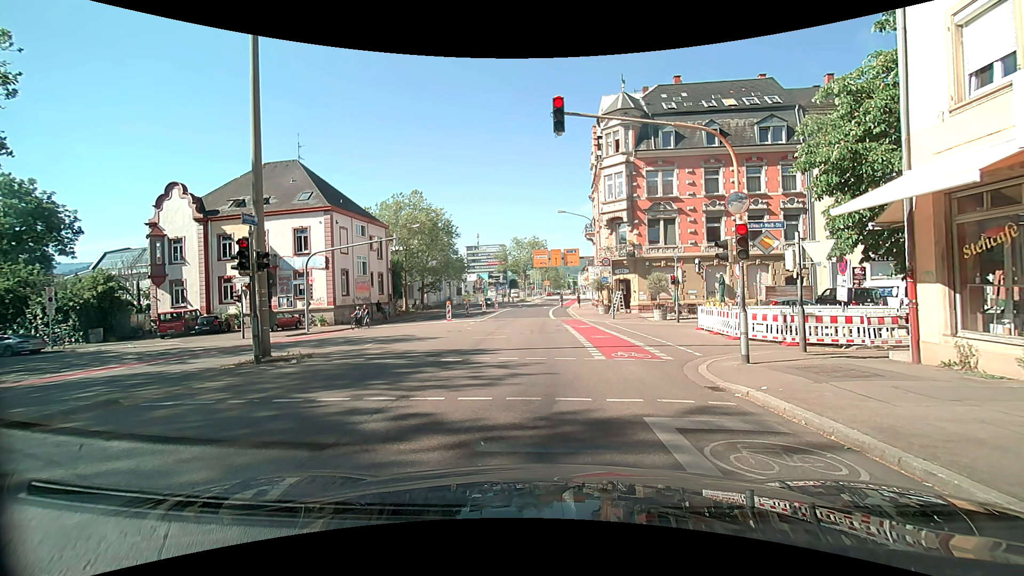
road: secondary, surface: asphalt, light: Day
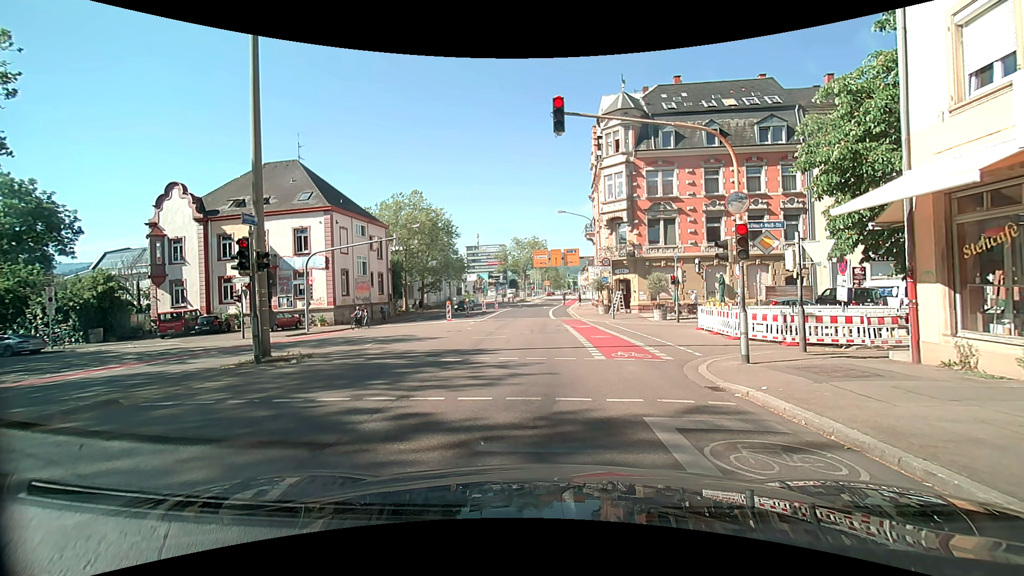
(0.0, 0.0) m; 0°
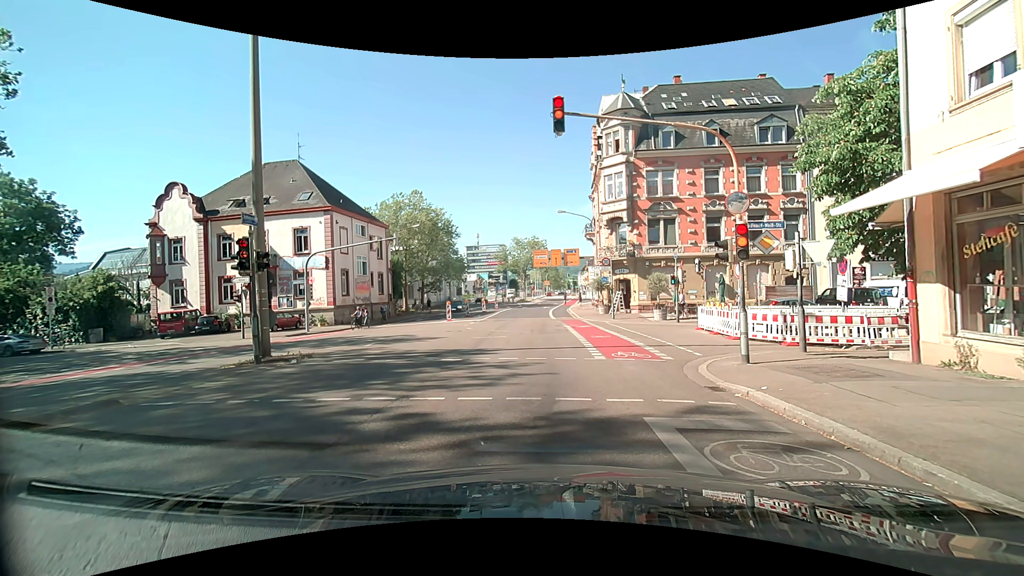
(0.0, 0.0) m; 0°
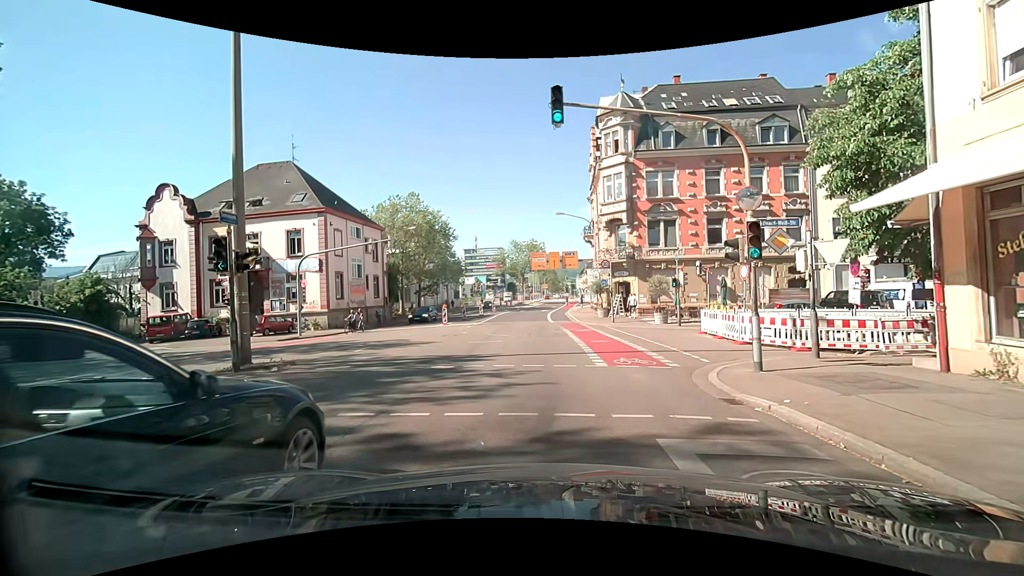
(0.0, +0.9) m; 0°
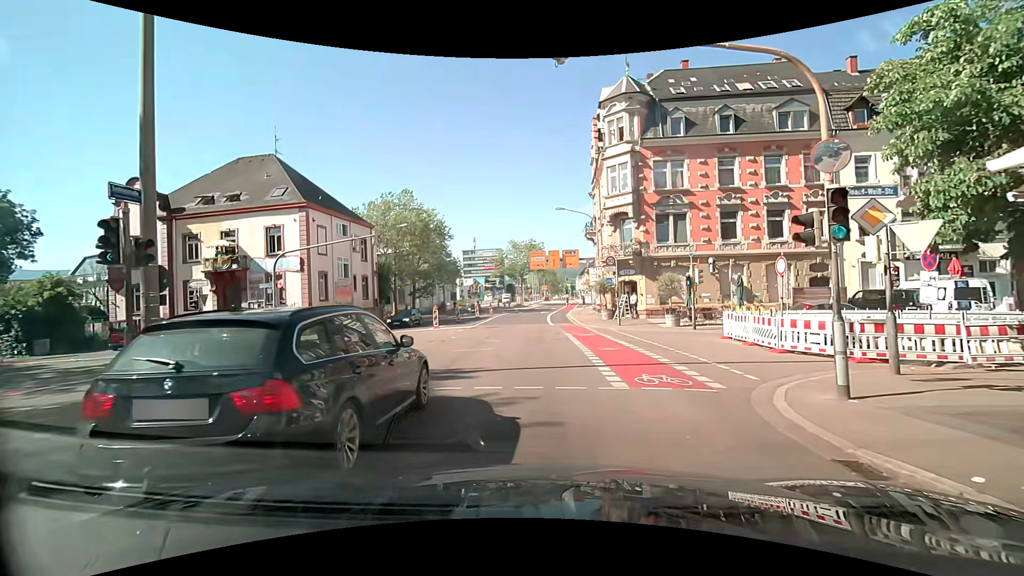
(0.0, +3.3) m; -1°
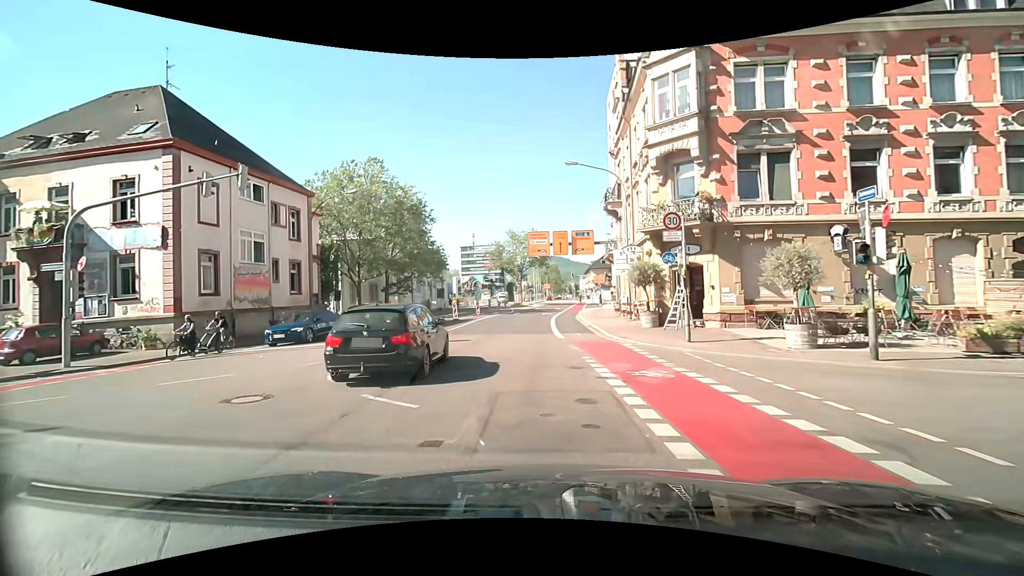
(+0.3, +14.4) m; +1°
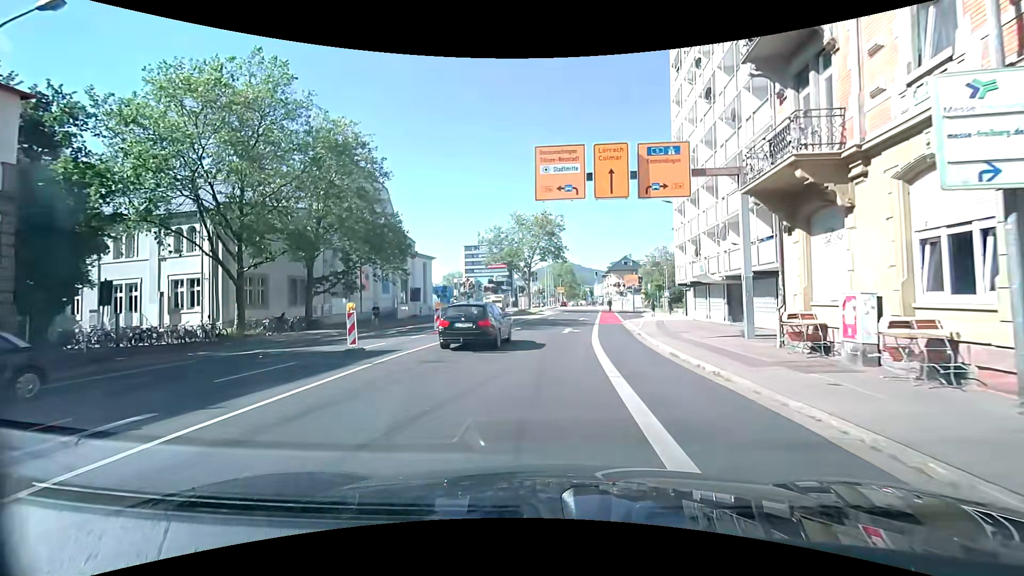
(-0.5, +23.2) m; -1°
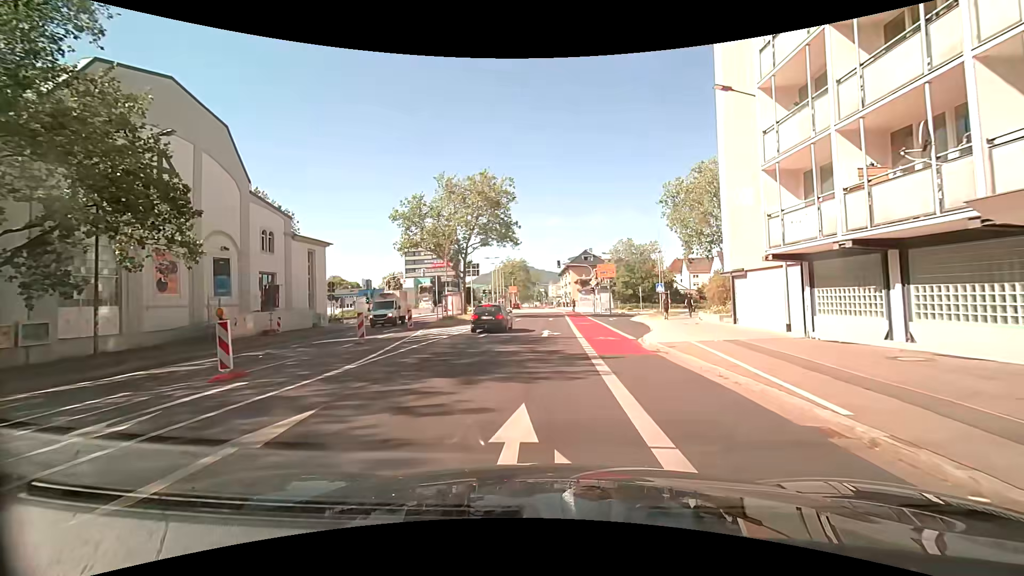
(+1.2, +21.7) m; +6°
